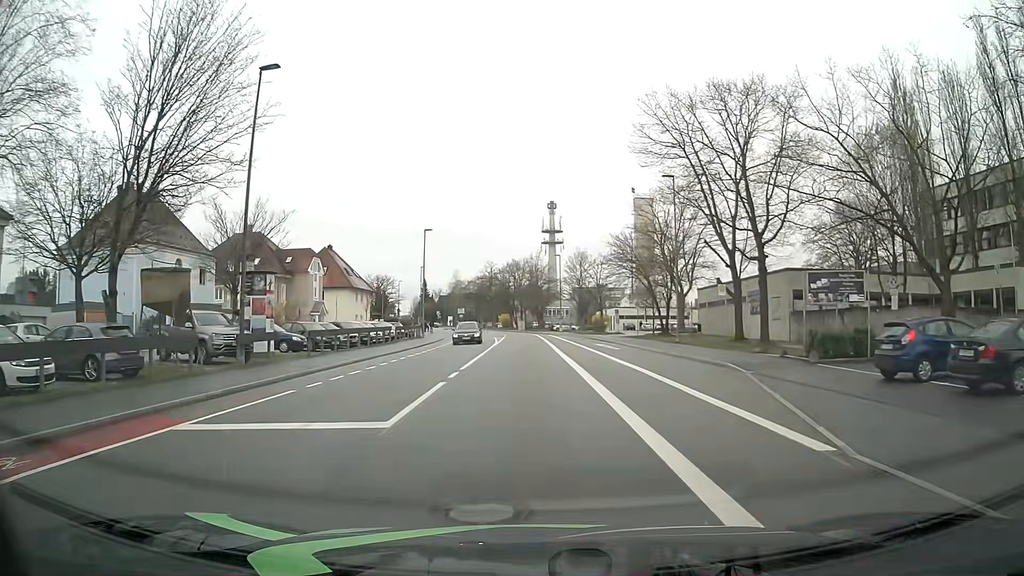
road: tertiary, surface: asphalt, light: Day
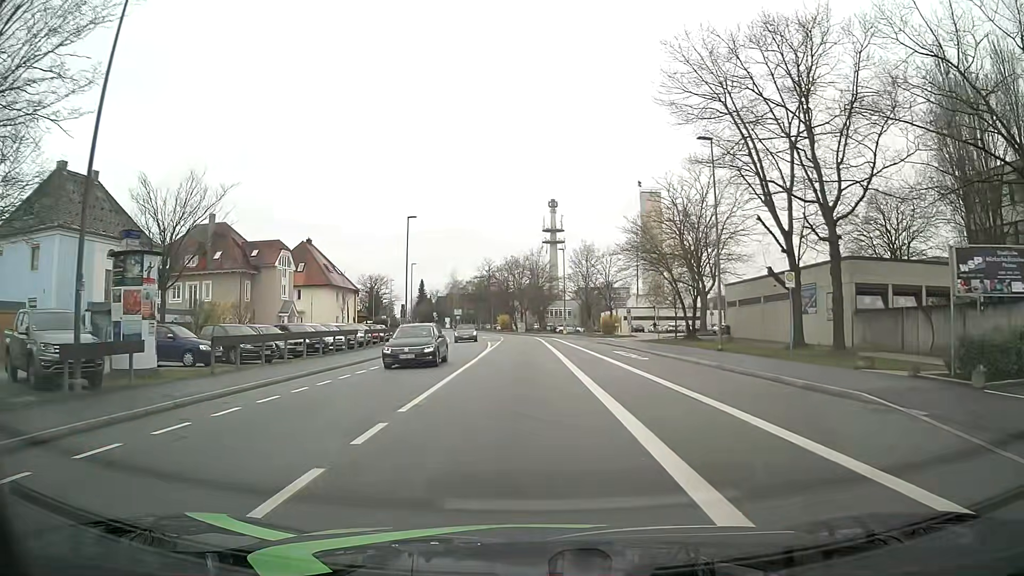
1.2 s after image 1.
(-0.1, +9.0) m; 0°
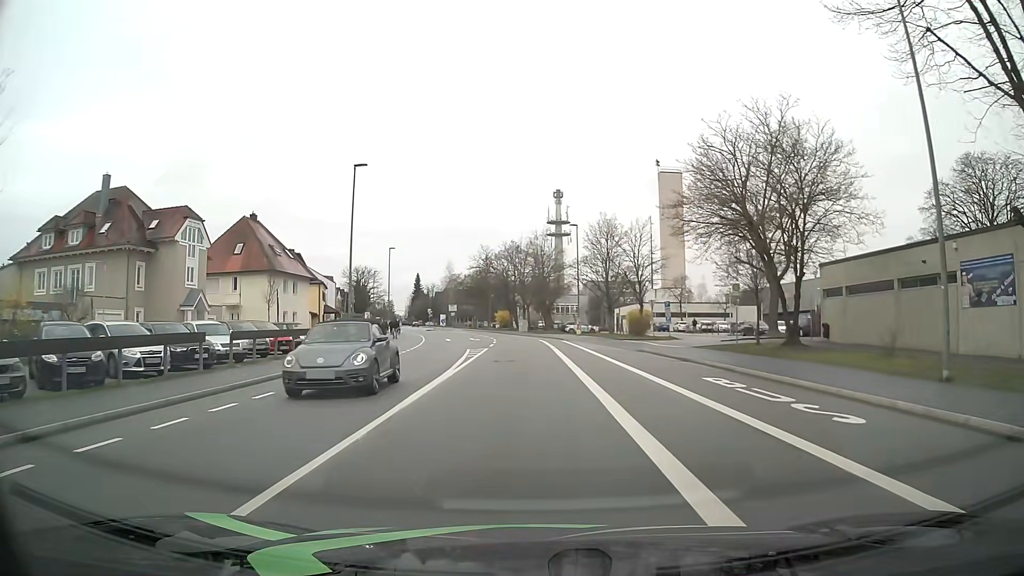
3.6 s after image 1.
(-0.1, +18.1) m; -1°
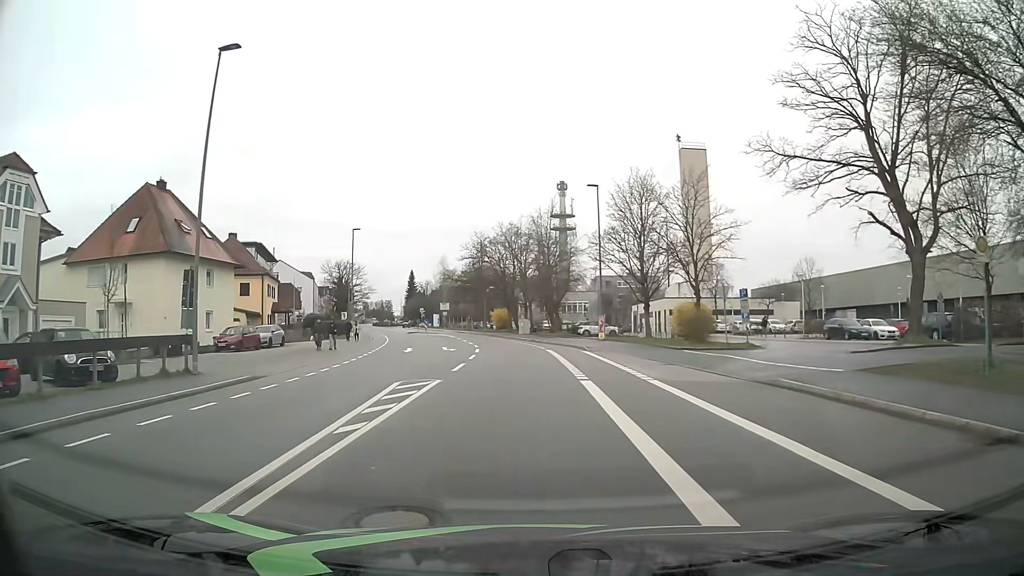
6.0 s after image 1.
(0.0, +18.1) m; 0°
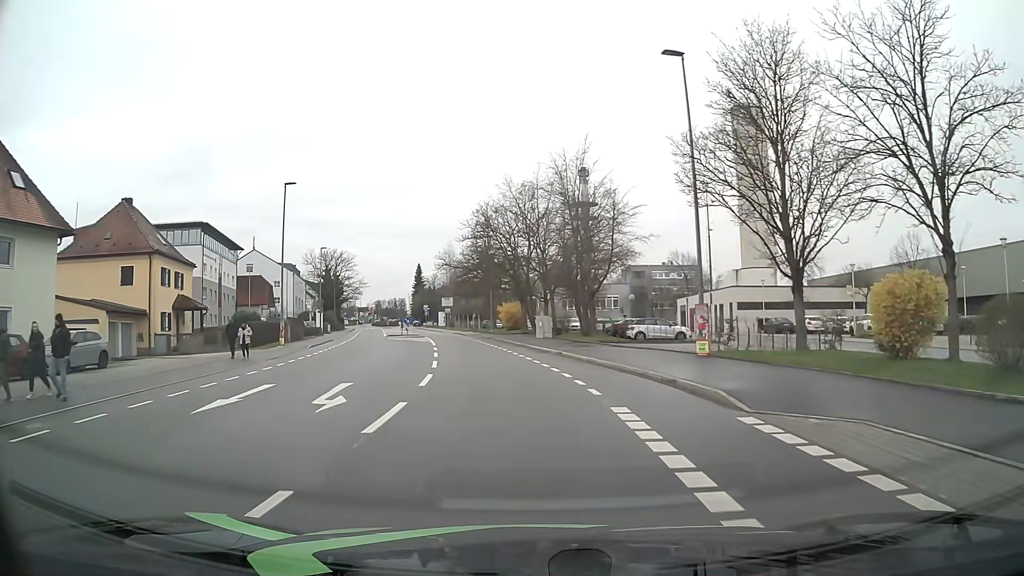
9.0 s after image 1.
(-0.4, +22.4) m; -2°
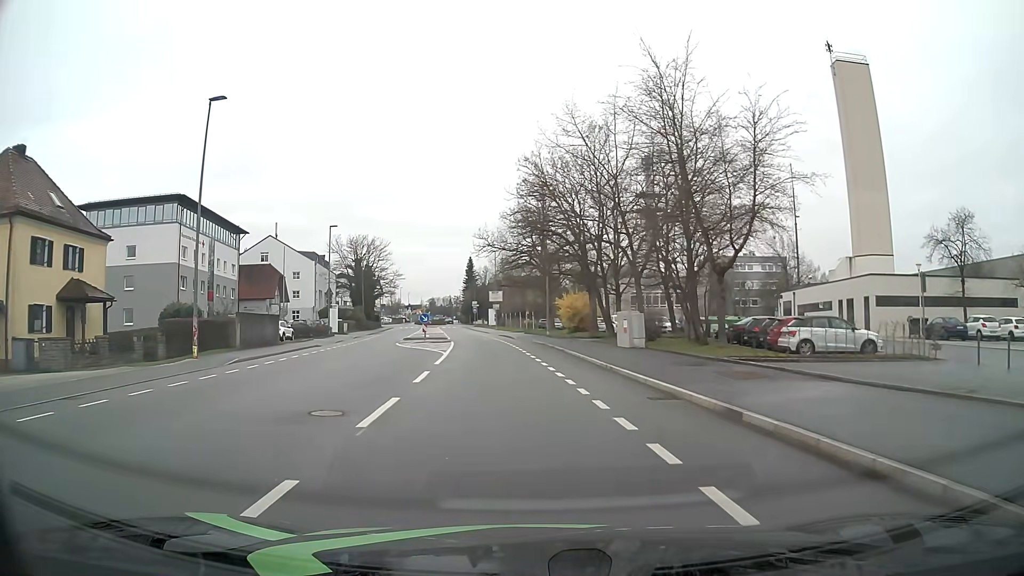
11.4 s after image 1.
(-0.7, +17.9) m; -4°
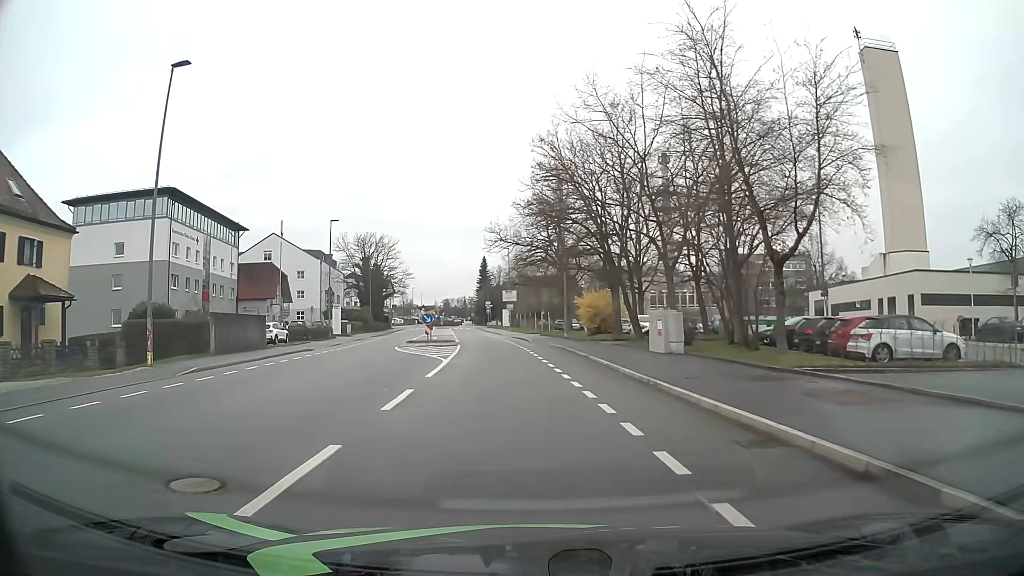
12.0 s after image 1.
(-0.1, +4.5) m; -2°
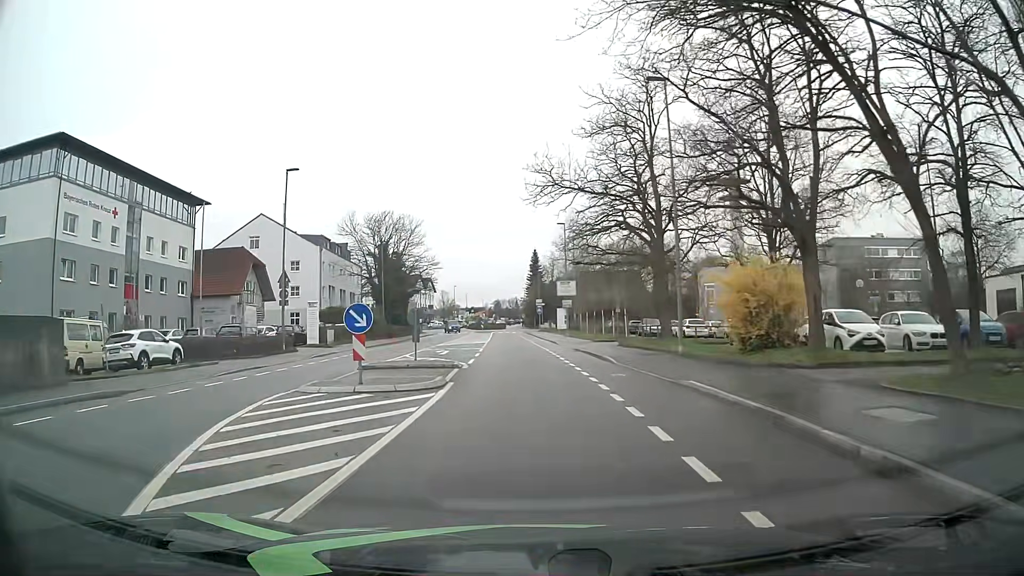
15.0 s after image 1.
(-1.1, +22.4) m; -5°
(0, +10) (0, +20) (-1, +30) (-1, +40) (-2, +50) (-2, +60) (-2, +70) (-2, +80) (-2, +90) (-3, +100) m
